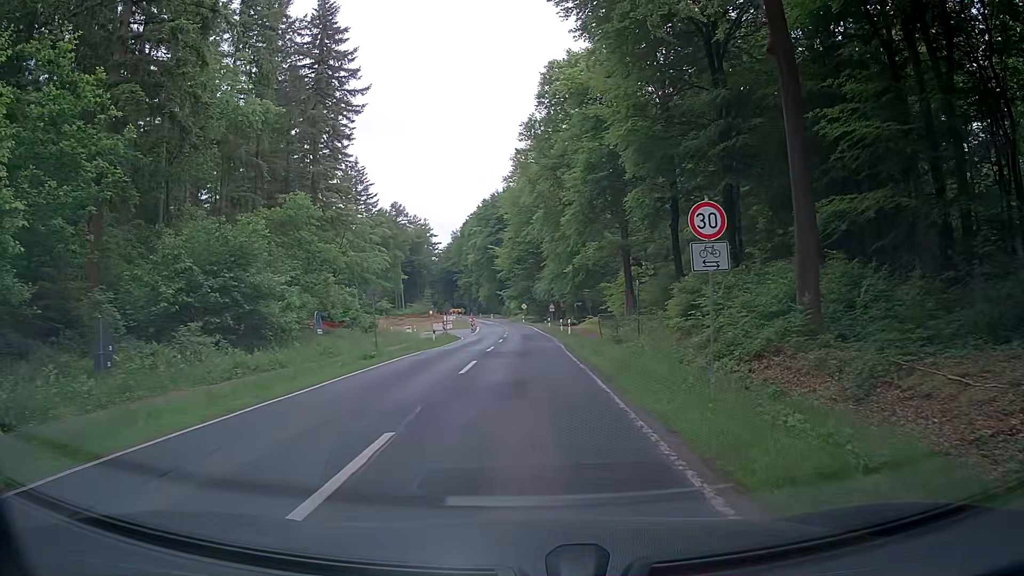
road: tertiary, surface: asphalt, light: Day
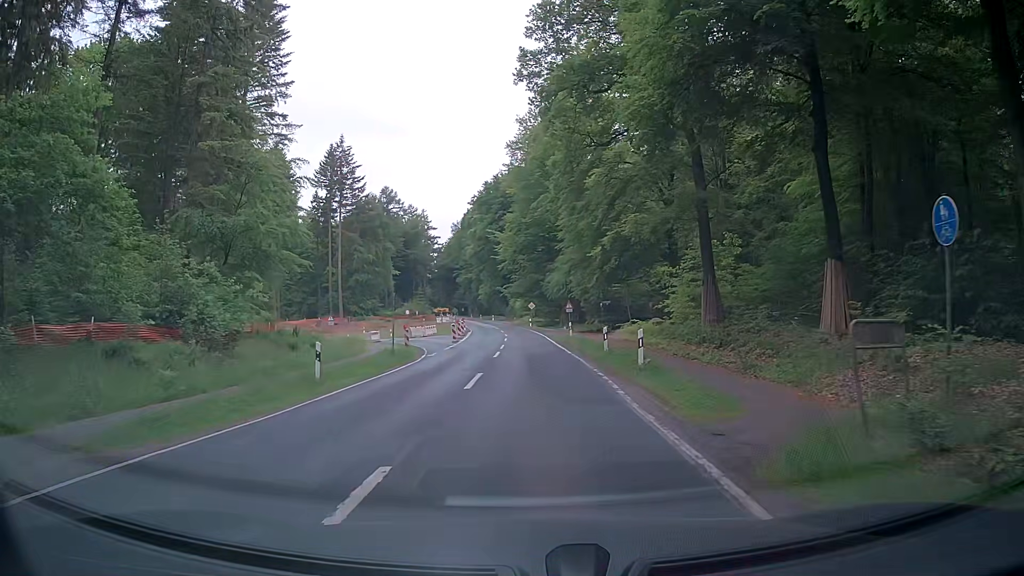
(-0.5, +23.3) m; -2°
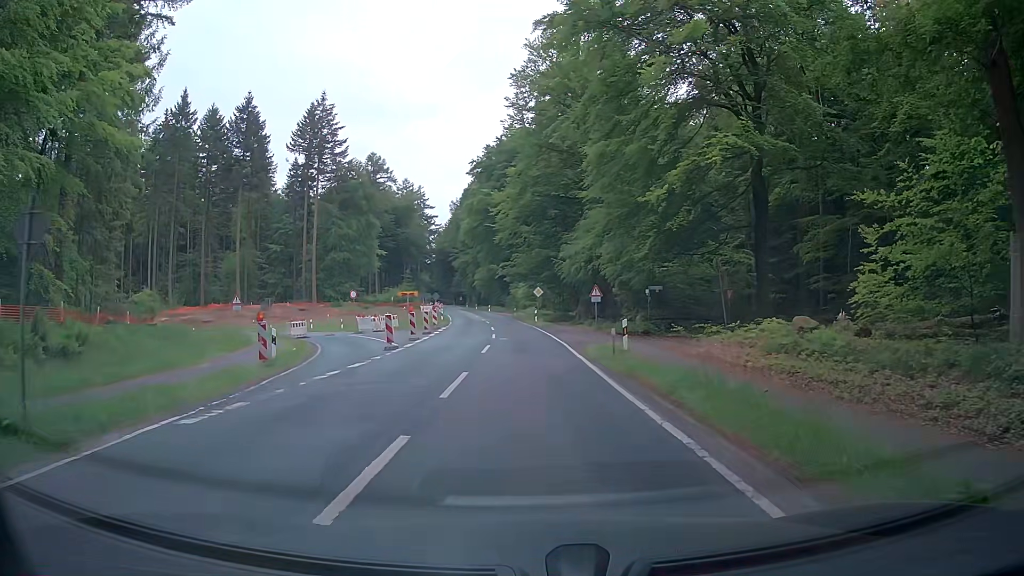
(+0.2, +22.8) m; 0°
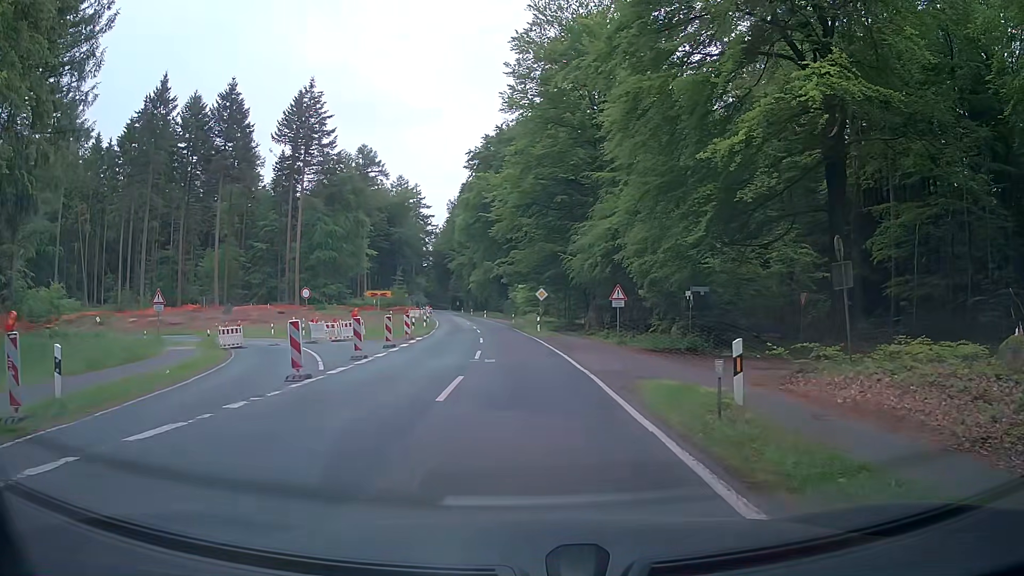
(0.0, +10.3) m; 0°
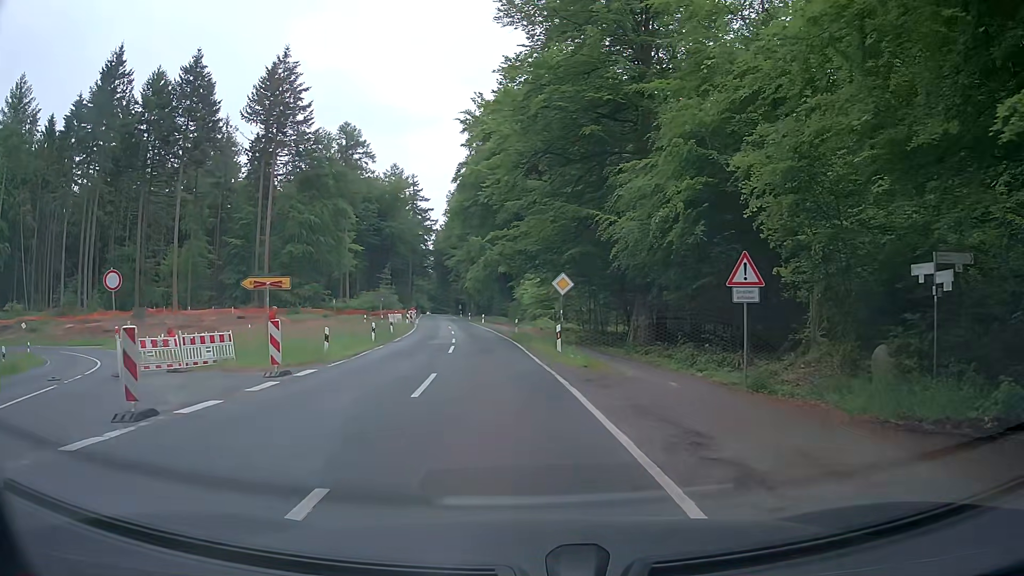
(0.0, +19.2) m; -1°
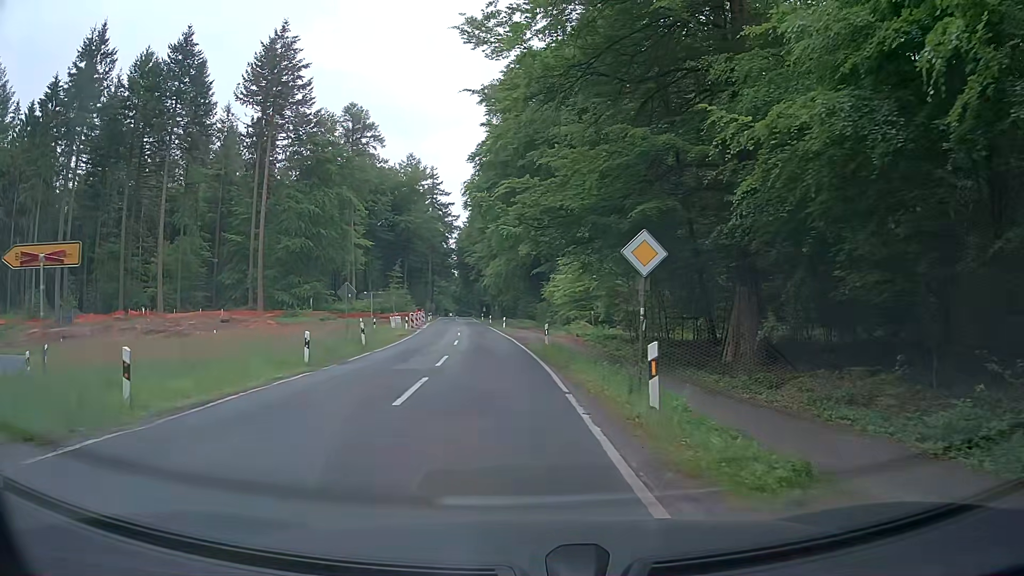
(-0.1, +13.0) m; -2°
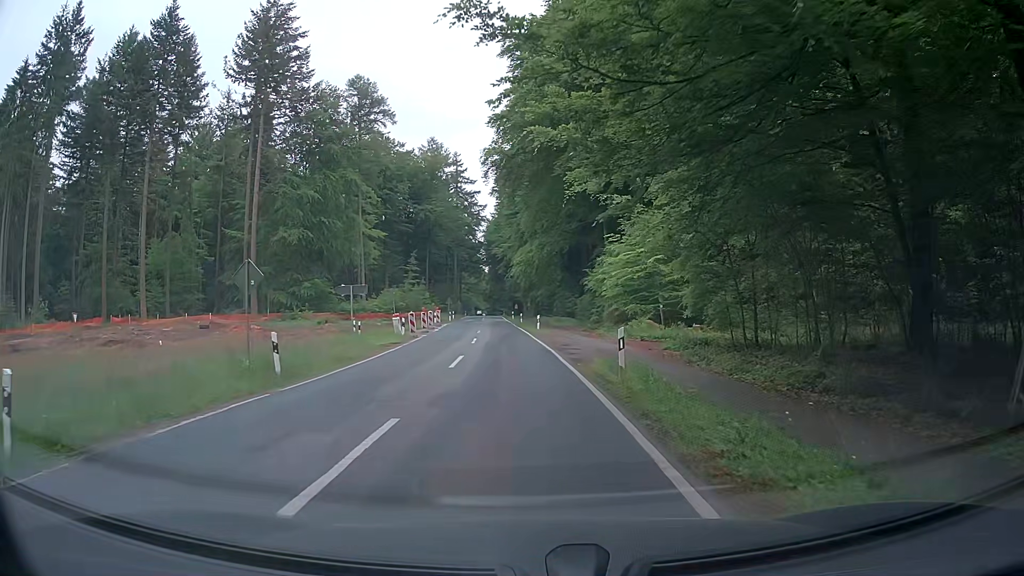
(-0.3, +13.2) m; -4°
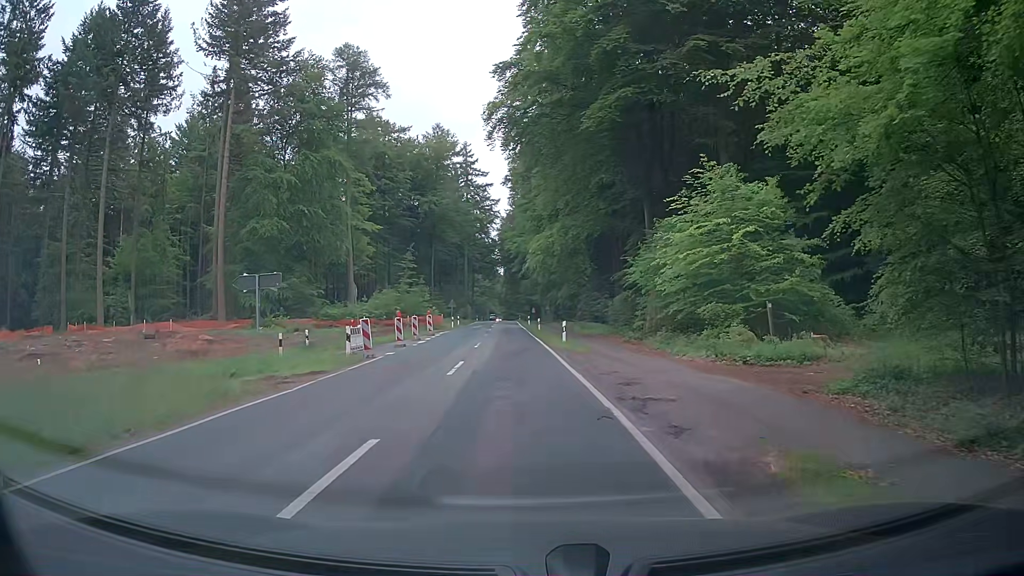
(+0.1, +13.3) m; 0°
(0, +10) (0, +20) (-1, +30) (-1, +40) (-1, +50) (-2, +60) (-2, +70) (-3, +80) (-3, +90) (-3, +100) m
